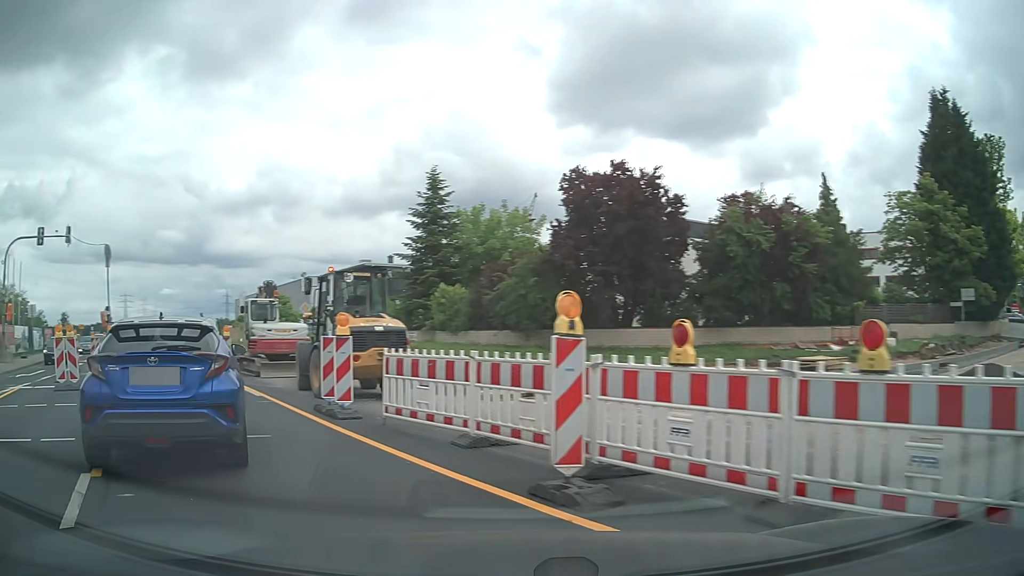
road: secondary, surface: asphalt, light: Day
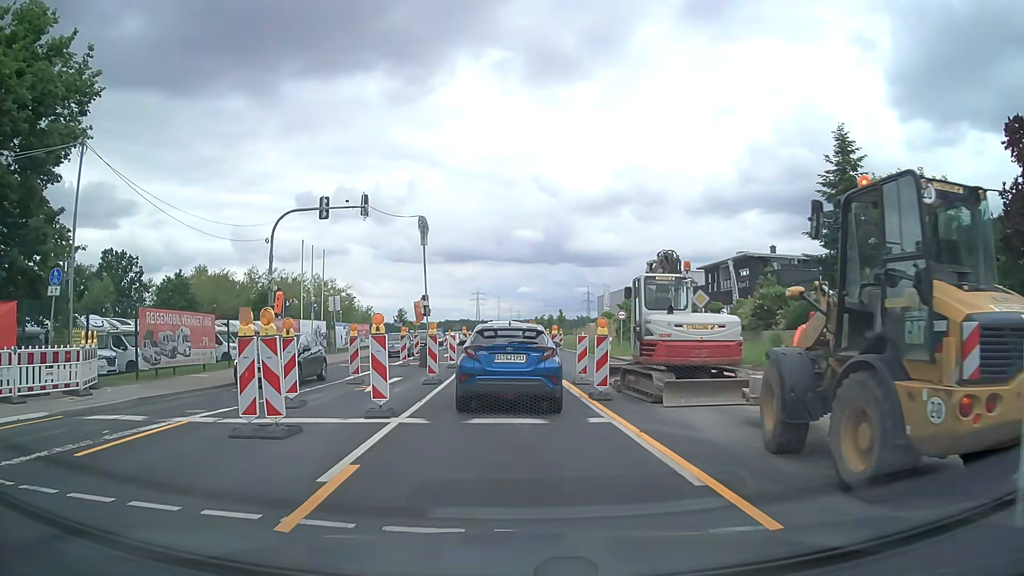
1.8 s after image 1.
(-3.2, +8.6) m; -31°
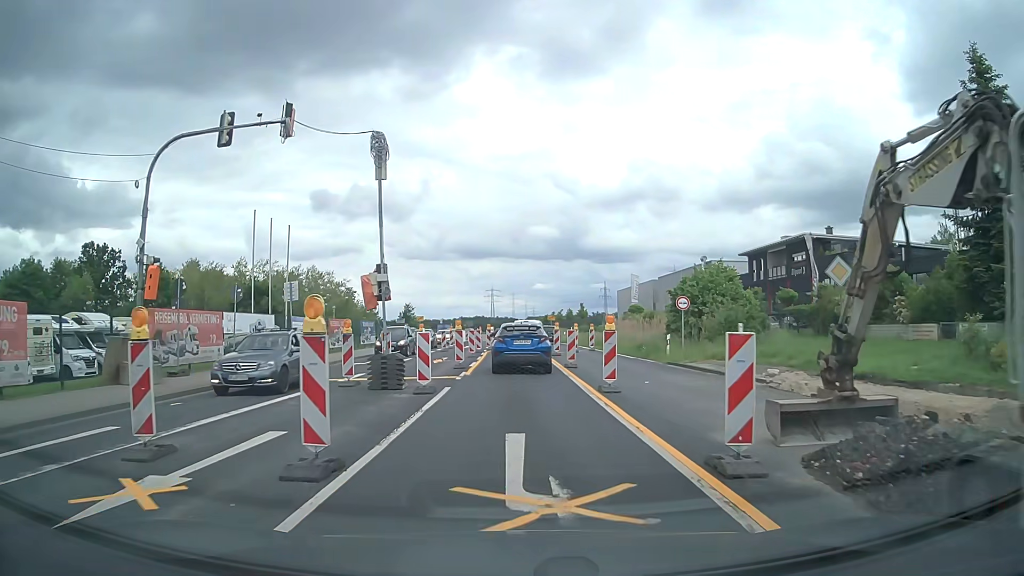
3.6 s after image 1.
(0.0, +12.2) m; -1°
